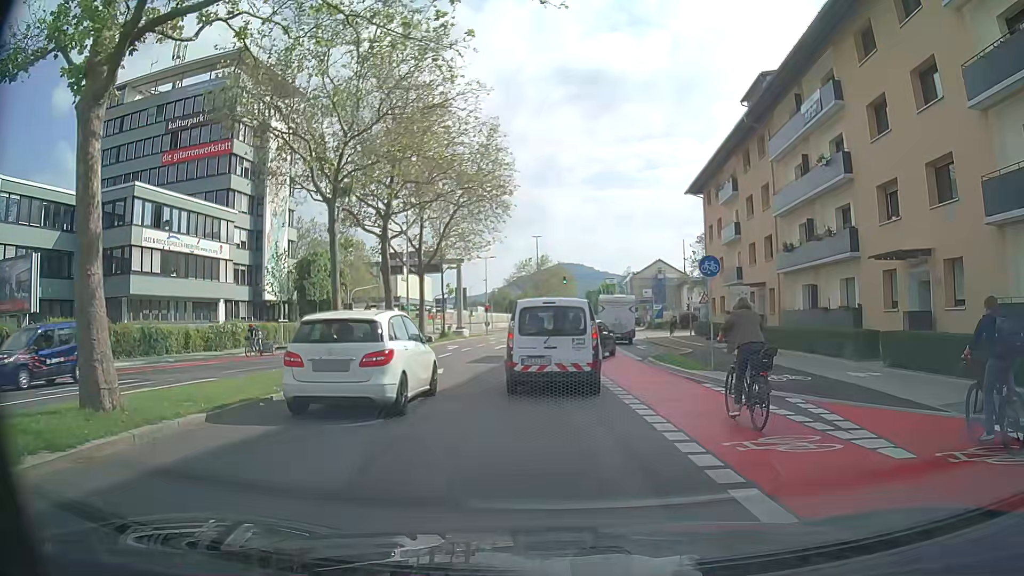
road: secondary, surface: asphalt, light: Day
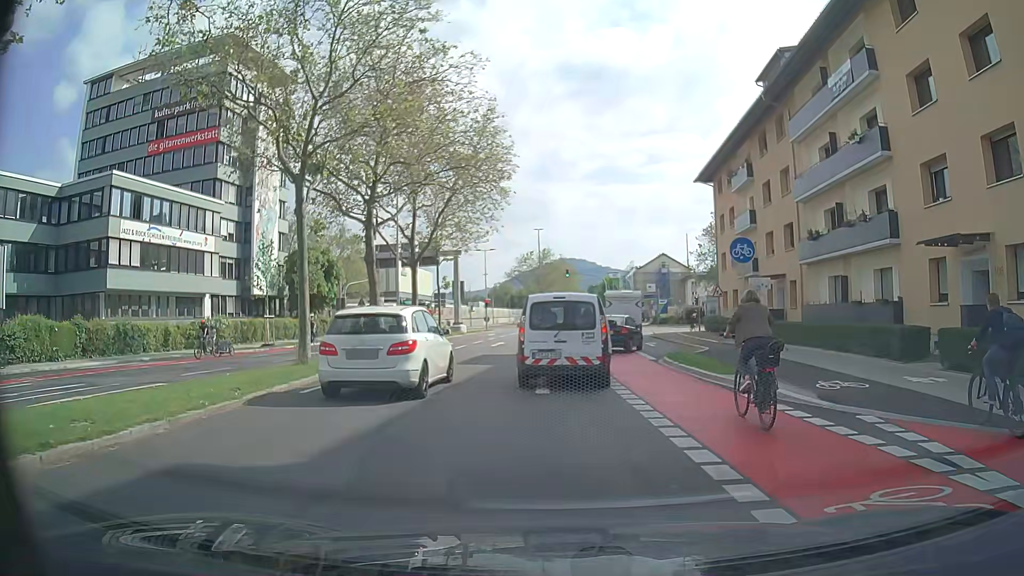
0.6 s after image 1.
(0.0, +2.9) m; 0°
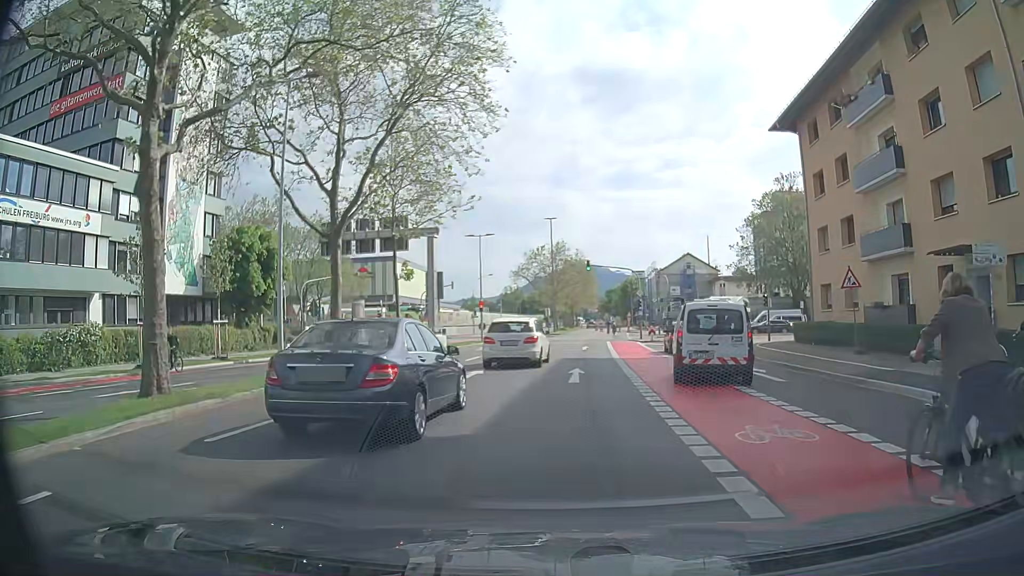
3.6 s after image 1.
(-0.4, +17.0) m; -2°
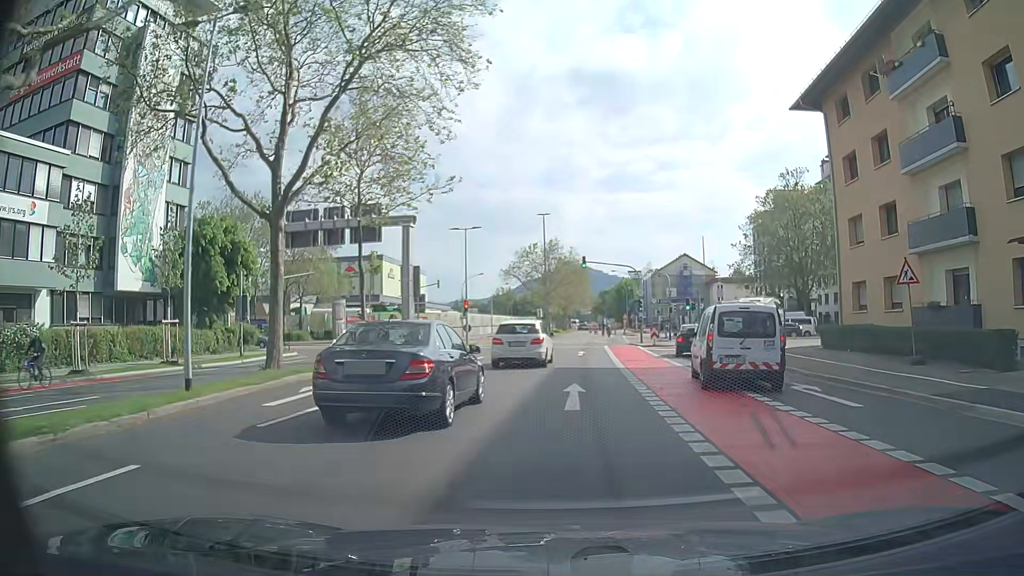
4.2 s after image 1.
(+0.1, +4.7) m; +1°
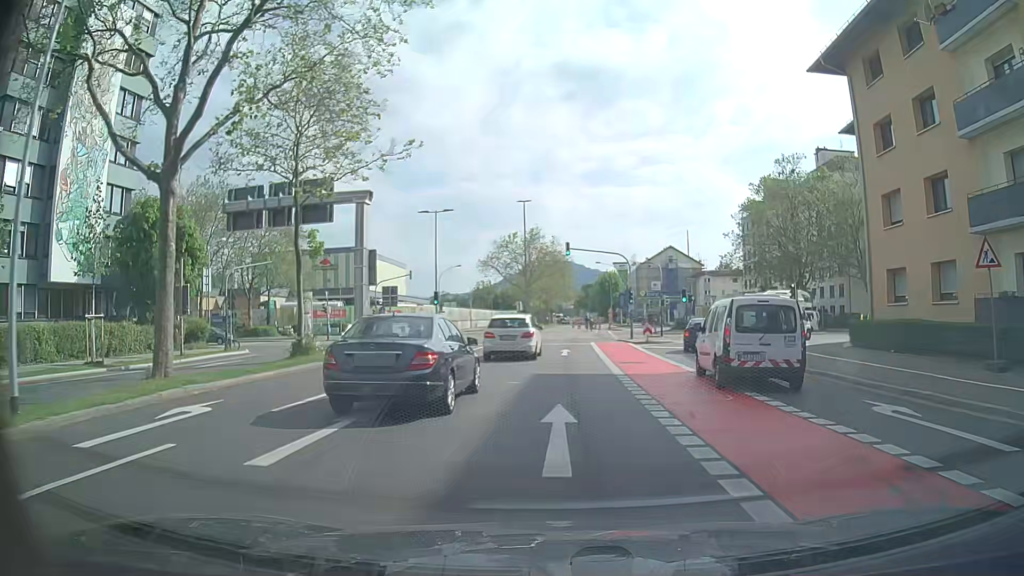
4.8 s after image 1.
(+0.1, +5.0) m; +2°
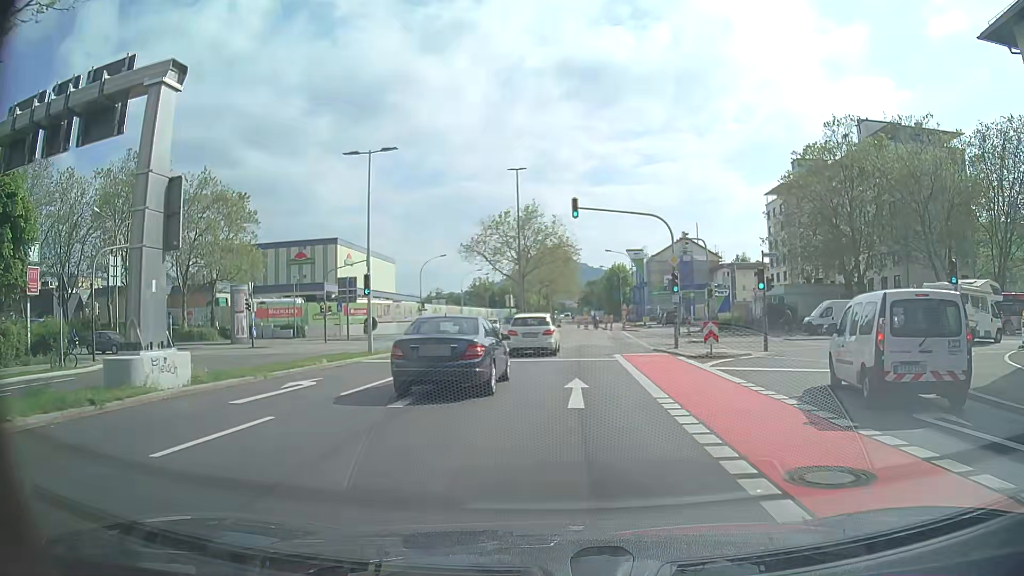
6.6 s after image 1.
(-0.1, +15.7) m; -1°
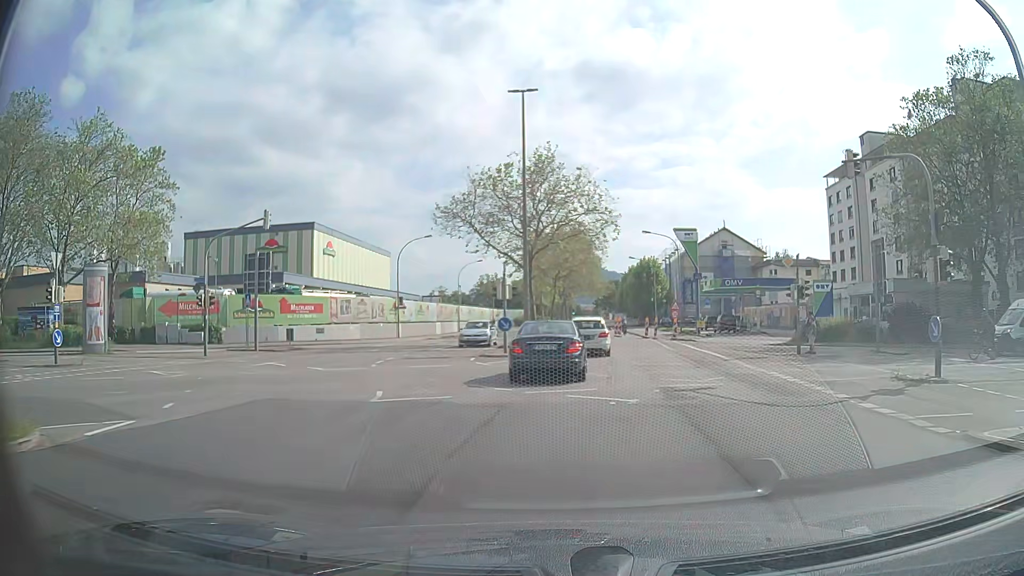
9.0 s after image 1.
(-0.5, +21.4) m; -1°
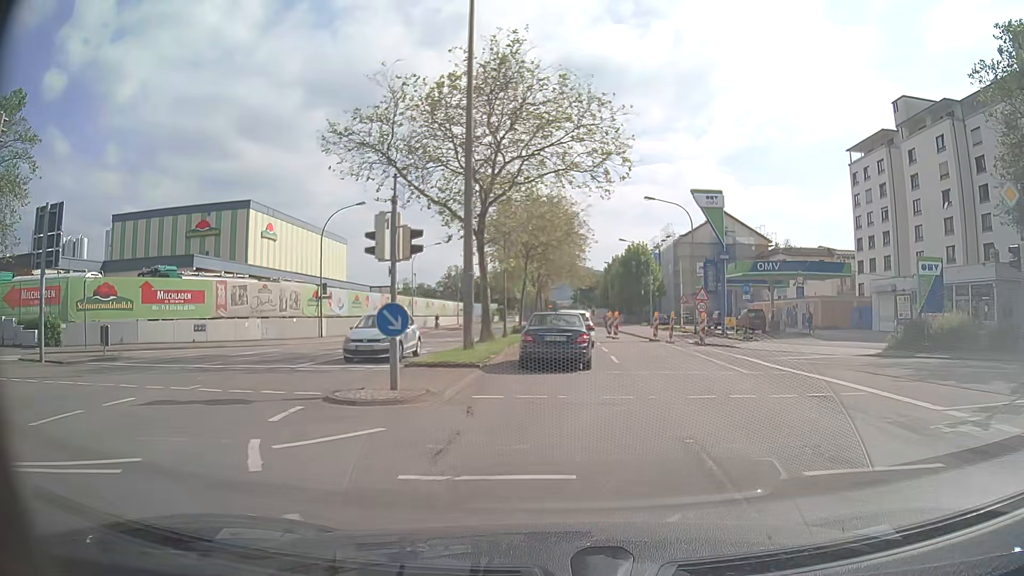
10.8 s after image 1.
(+0.3, +16.2) m; +2°
